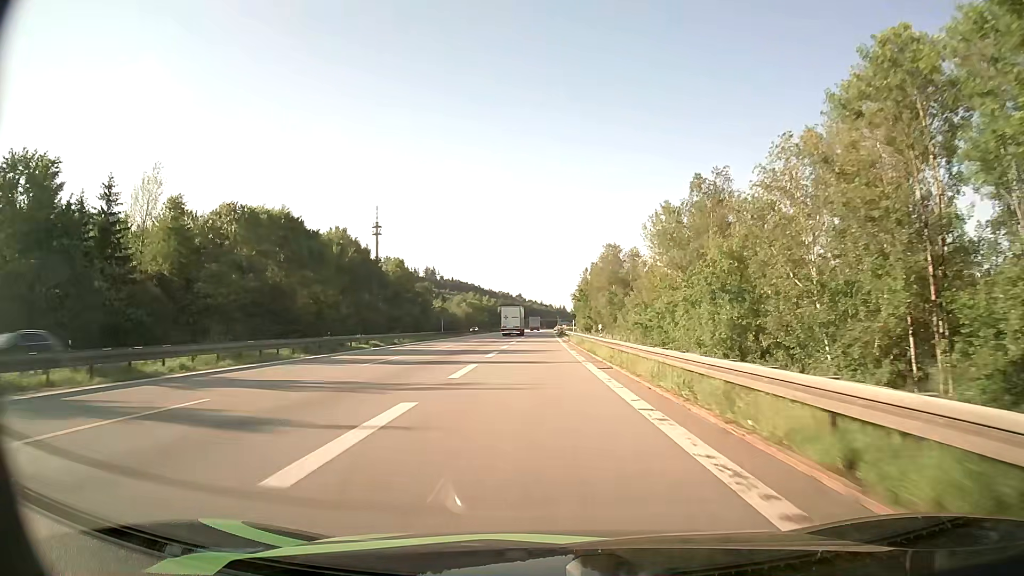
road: motorway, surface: asphalt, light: Day
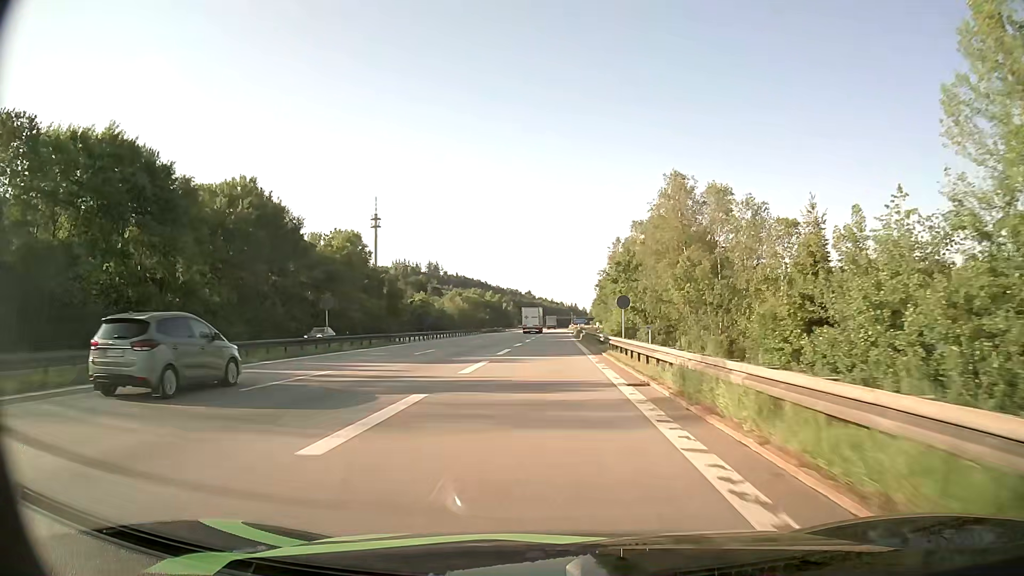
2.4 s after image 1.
(-0.5, +46.3) m; -1°
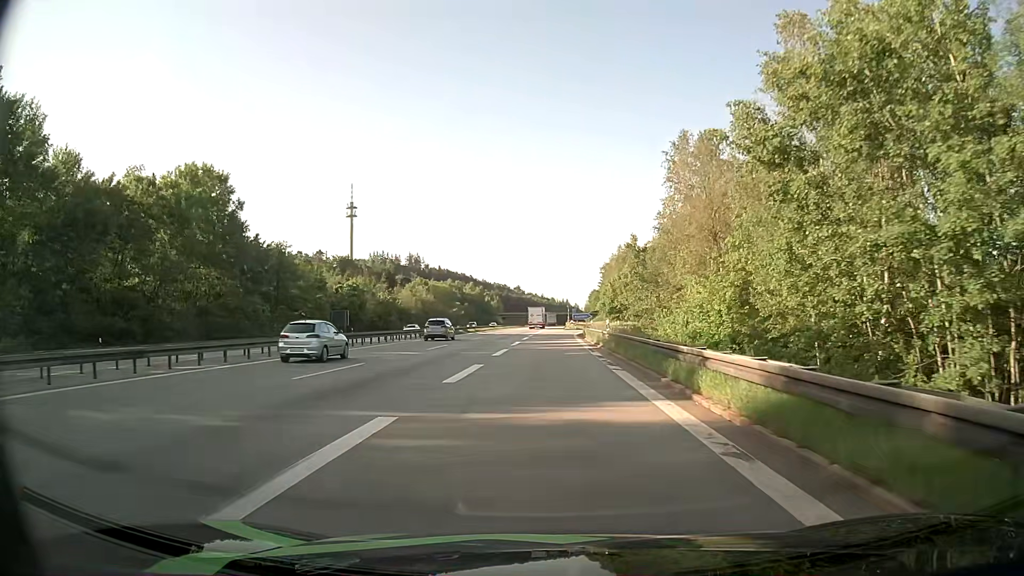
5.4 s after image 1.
(+0.3, +51.1) m; +1°
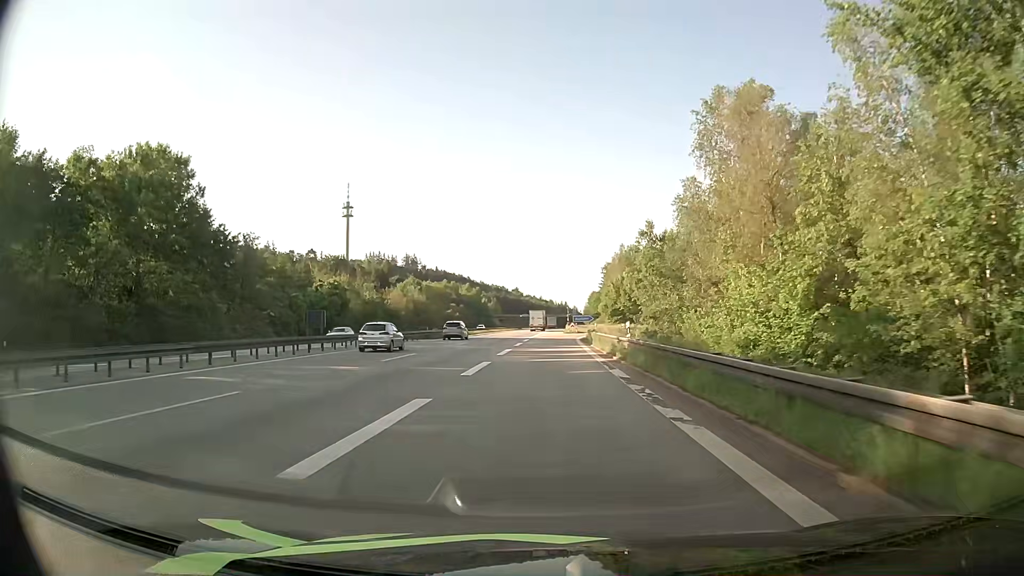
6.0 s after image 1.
(0.0, +9.2) m; 0°
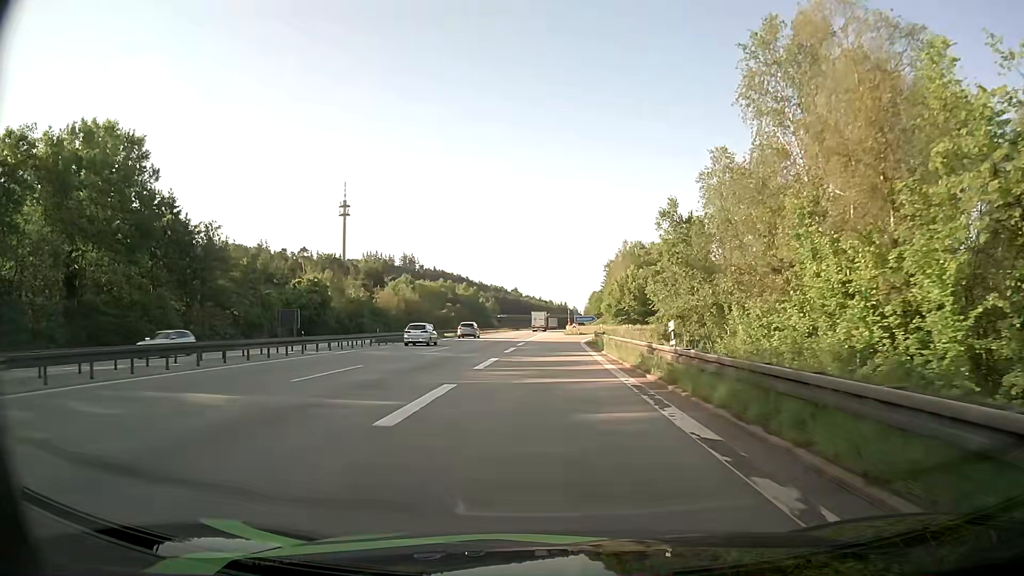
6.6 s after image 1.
(0.0, +8.9) m; 0°
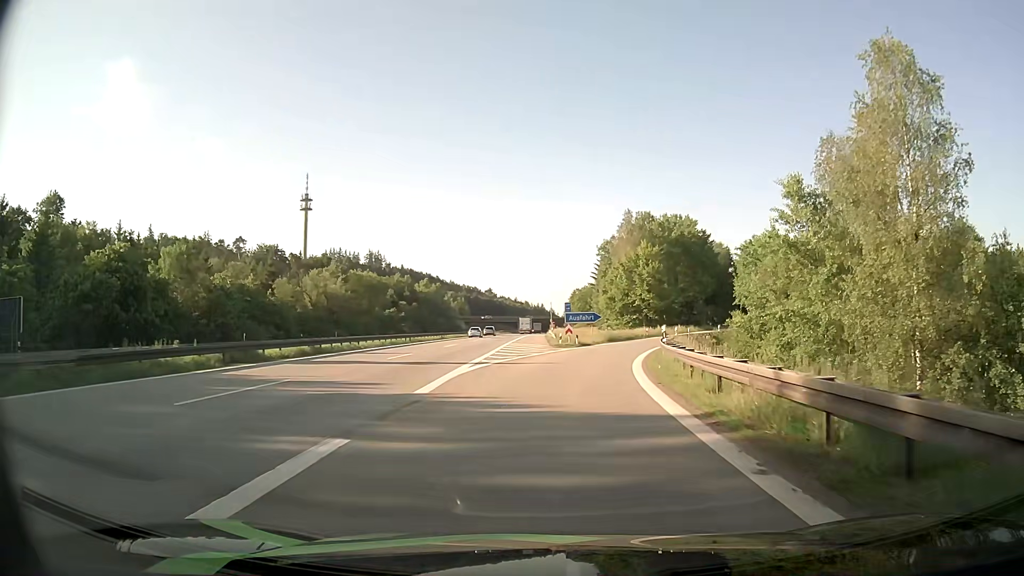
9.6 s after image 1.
(+0.3, +42.6) m; +2°
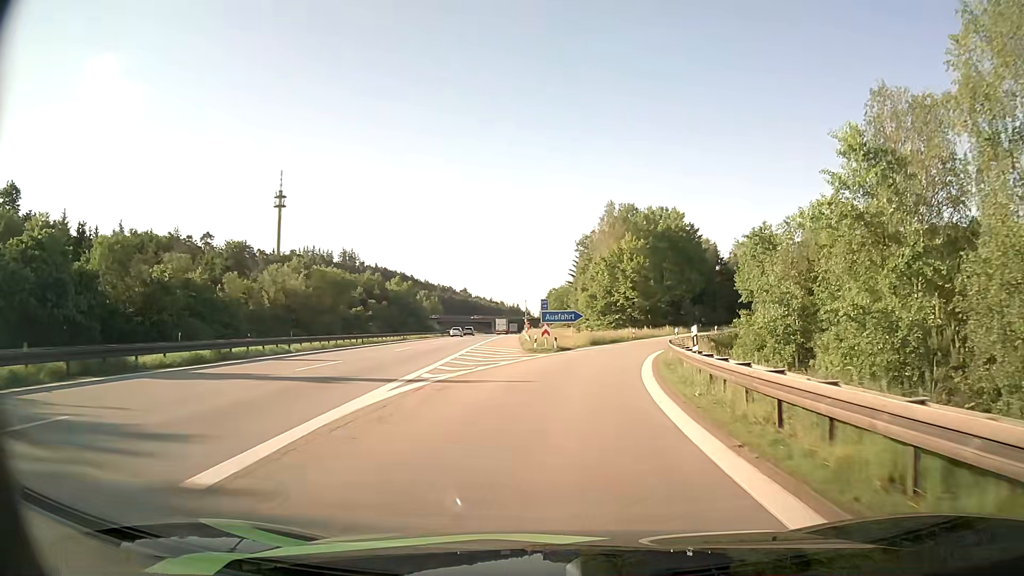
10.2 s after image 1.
(+0.1, +8.4) m; +1°
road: motorway_link
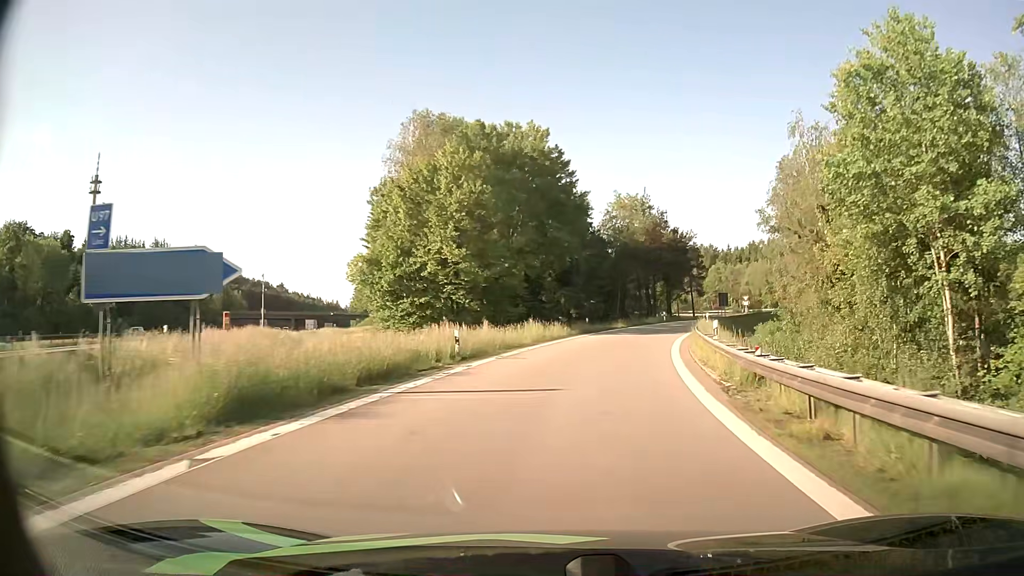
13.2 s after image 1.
(+5.2, +42.2) m; +15°
